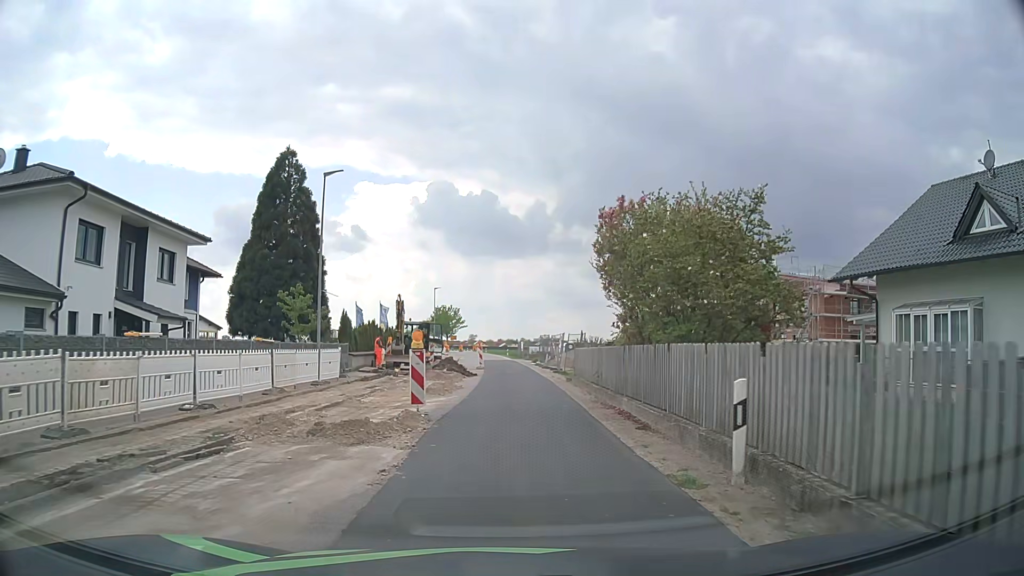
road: tertiary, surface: asphalt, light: Day
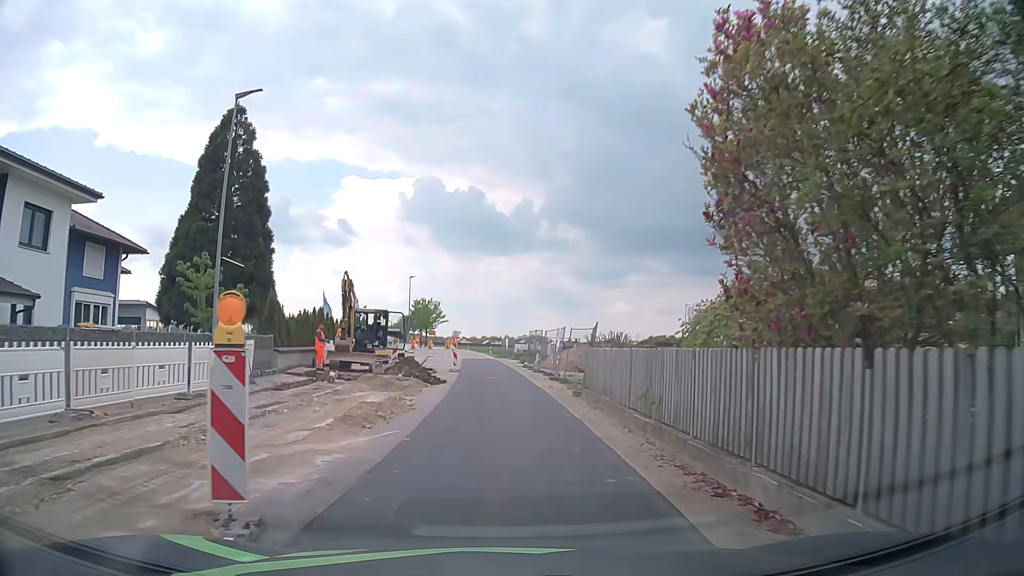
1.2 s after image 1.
(+0.1, +8.3) m; +2°
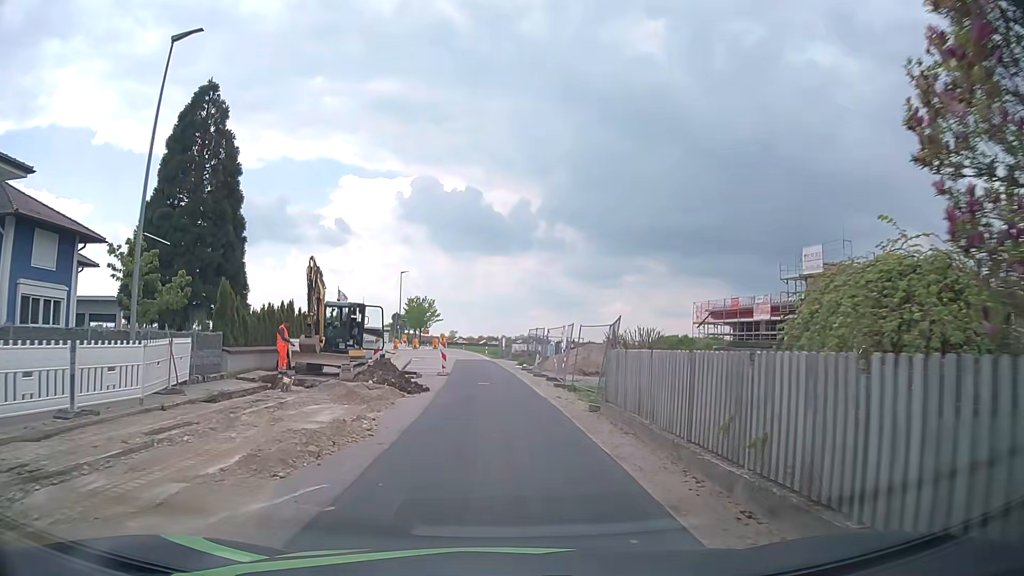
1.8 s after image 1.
(0.0, +4.1) m; 0°
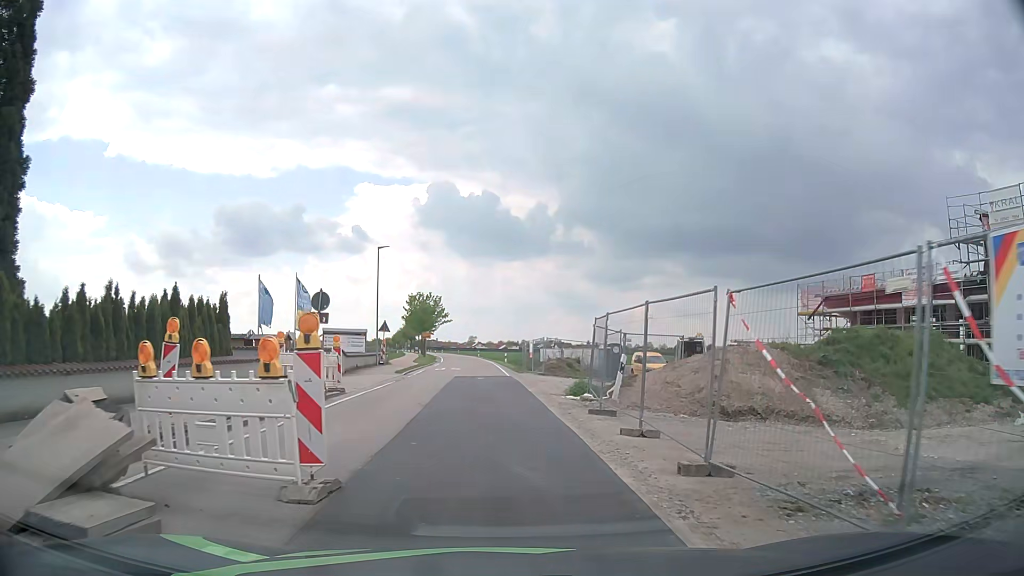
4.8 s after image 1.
(-0.3, +20.7) m; -1°
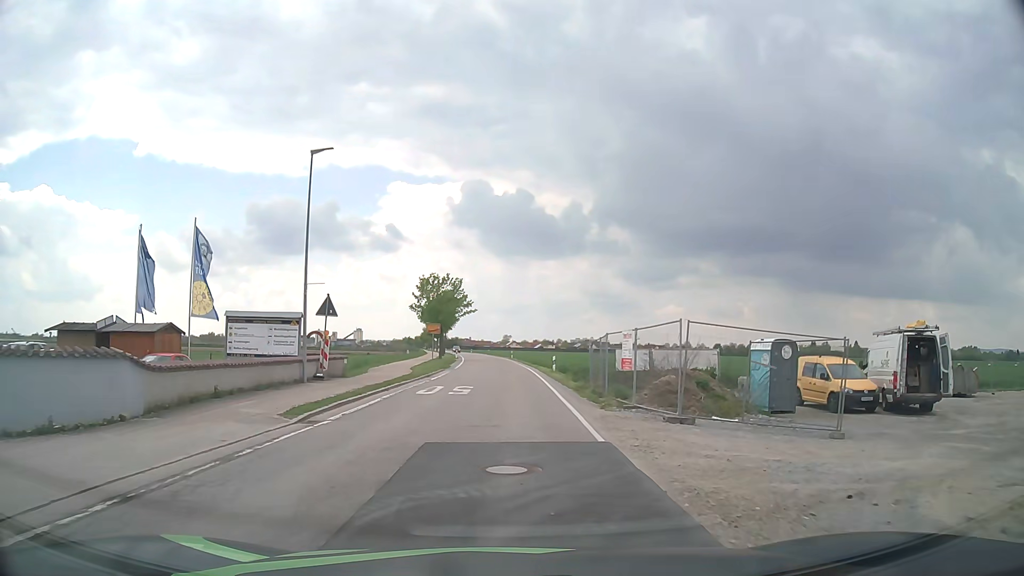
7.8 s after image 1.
(-0.7, +22.7) m; -3°
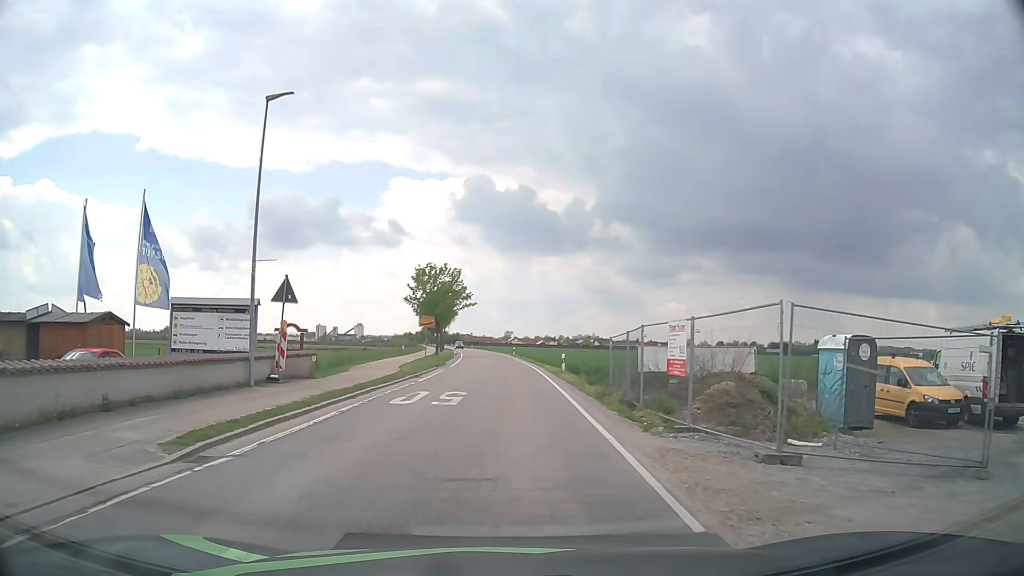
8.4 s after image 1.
(0.0, +5.0) m; 0°
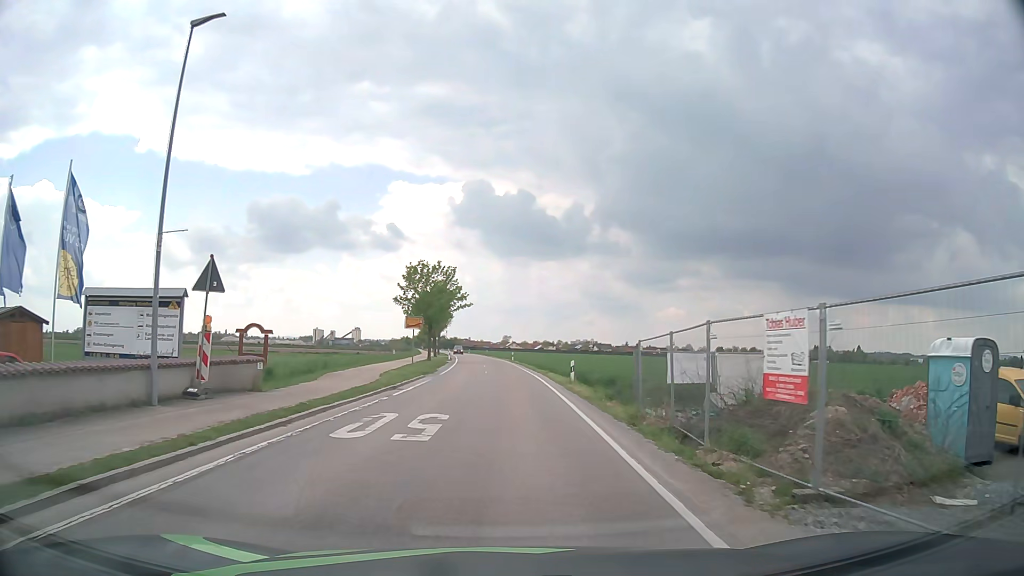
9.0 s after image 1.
(0.0, +5.2) m; +1°
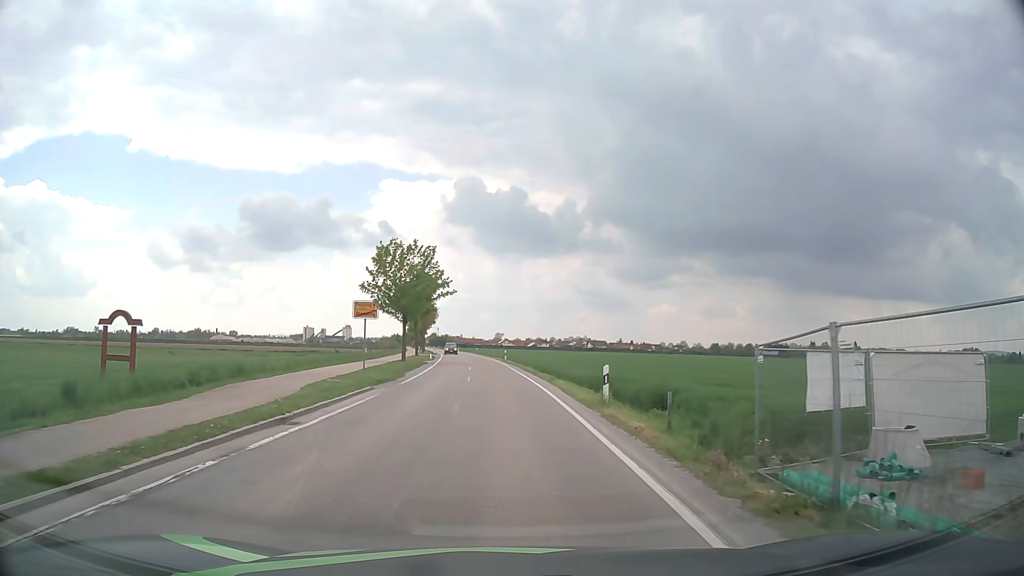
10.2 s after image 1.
(0.0, +11.0) m; 0°
(0, +10) (0, +20) (0, +30) (-1, +40) (-1, +50) (-2, +60) (-3, +70) (-4, +80) (-5, +90) (-6, +100) m
